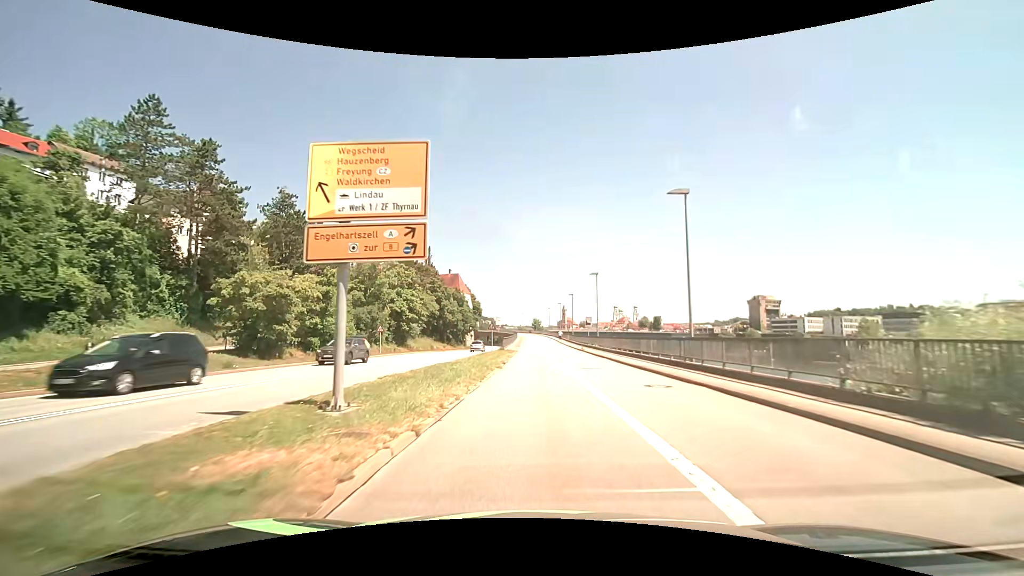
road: primary_link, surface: asphalt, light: Day
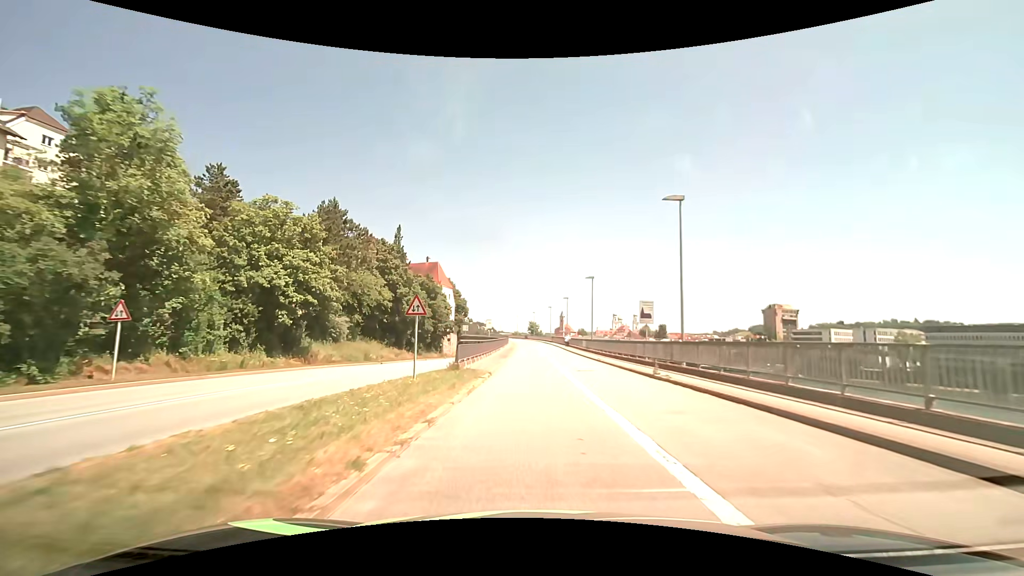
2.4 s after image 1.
(+0.1, +29.7) m; 0°
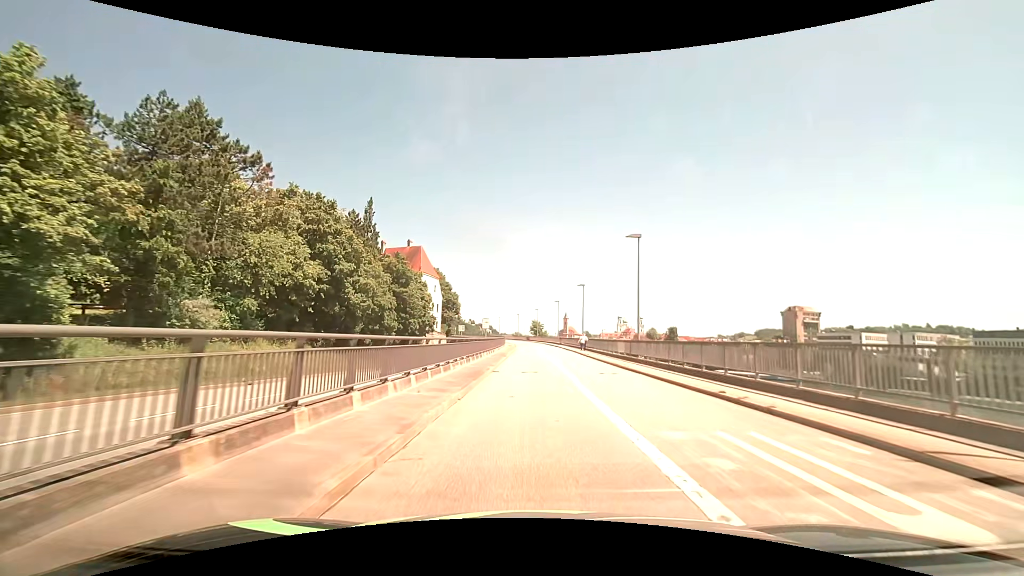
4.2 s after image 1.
(+0.1, +21.6) m; 0°
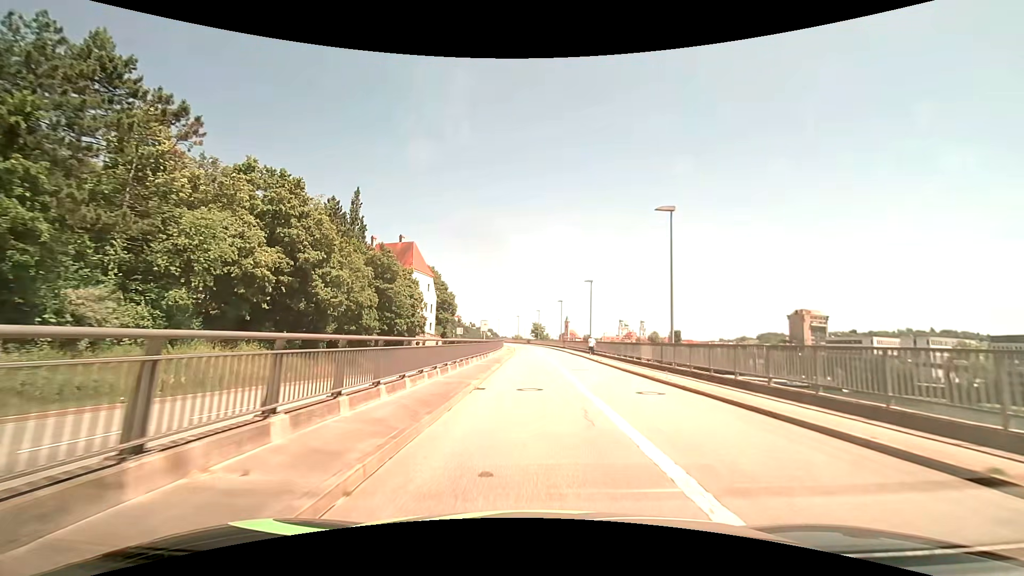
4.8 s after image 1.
(0.0, +7.1) m; 0°
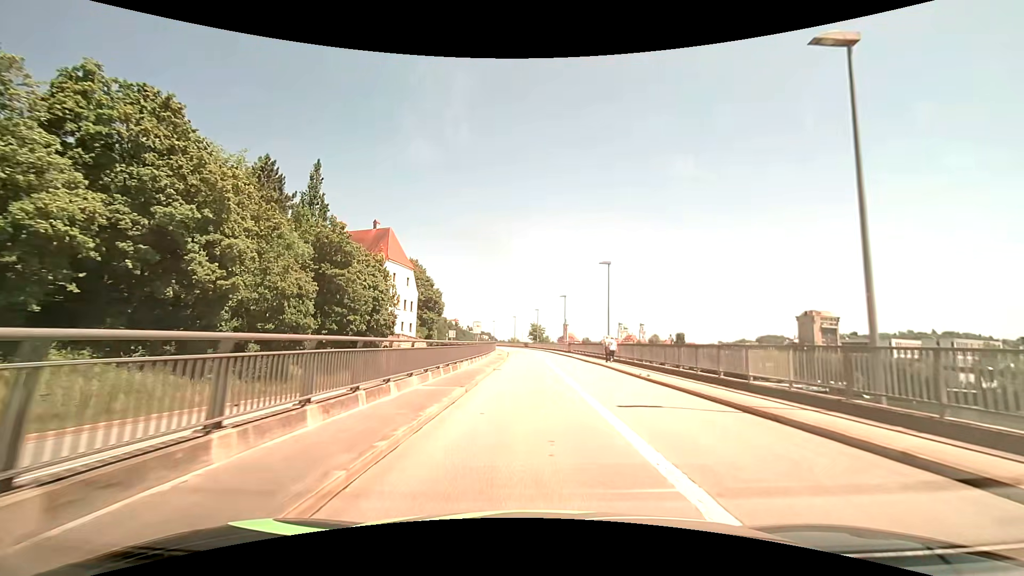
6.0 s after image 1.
(+0.1, +13.9) m; 0°
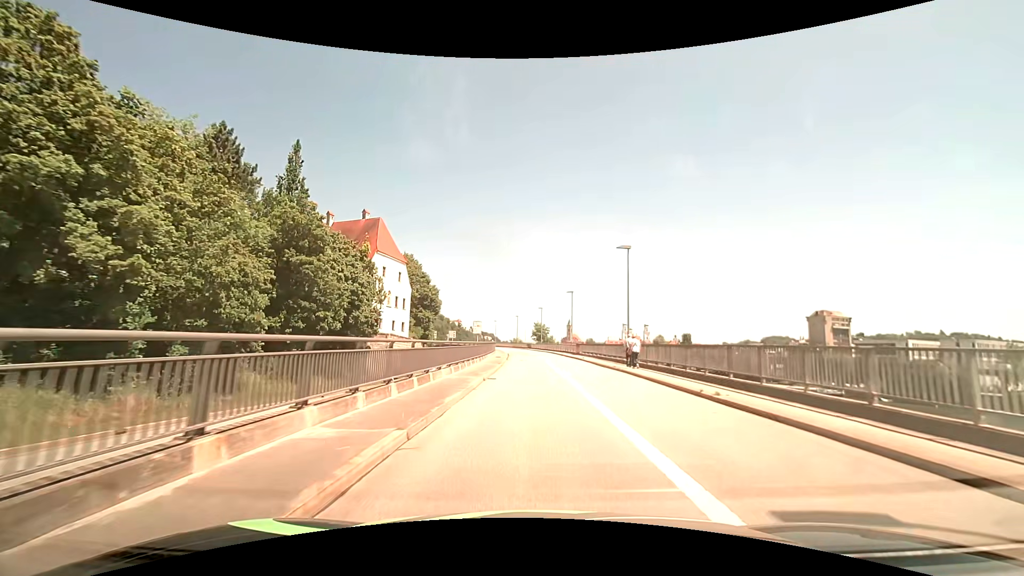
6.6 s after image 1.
(0.0, +6.8) m; 0°
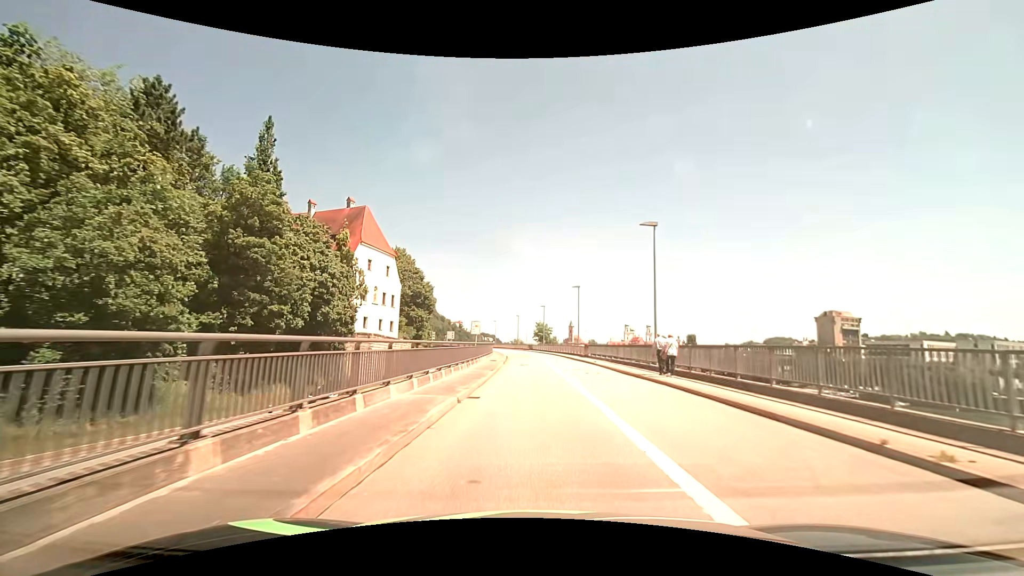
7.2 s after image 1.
(0.0, +6.8) m; 0°
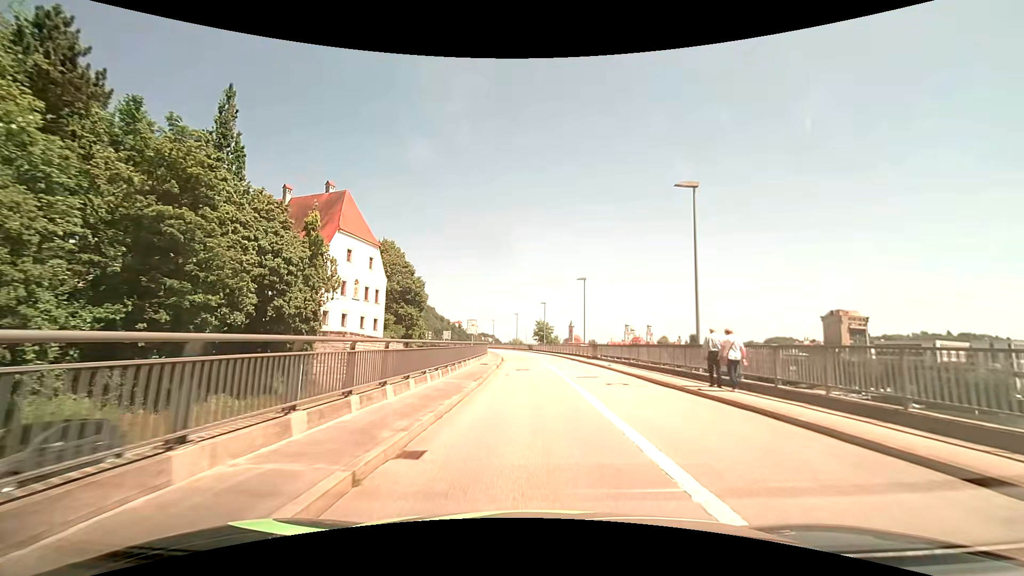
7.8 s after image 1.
(0.0, +6.7) m; 0°
(0, +10) (0, +20) (0, +30) (0, +40) (-1, +50) (-1, +60) (-2, +70) (-4, +80) (-5, +90) (-7, +100) m
